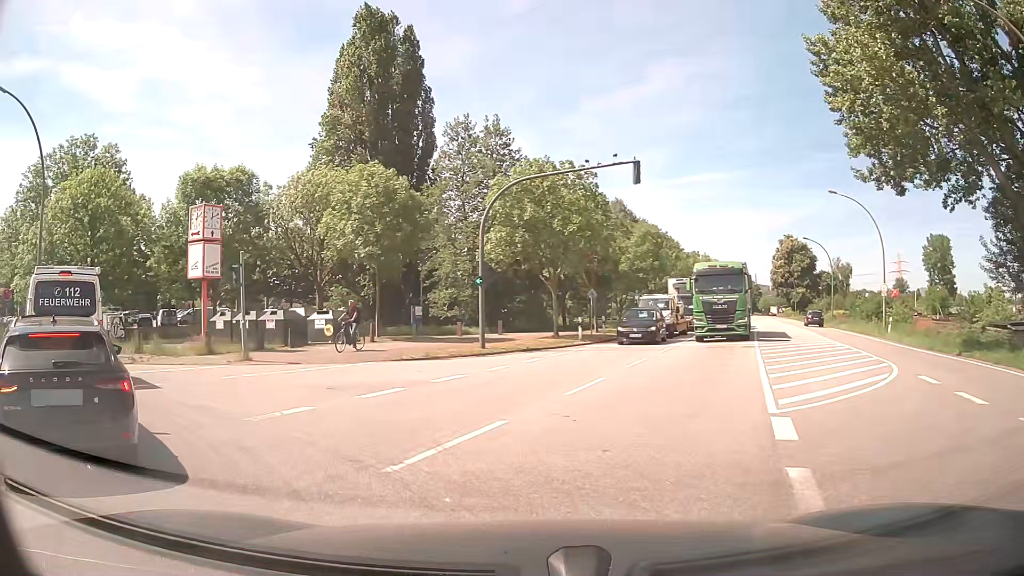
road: secondary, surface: asphalt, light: Day
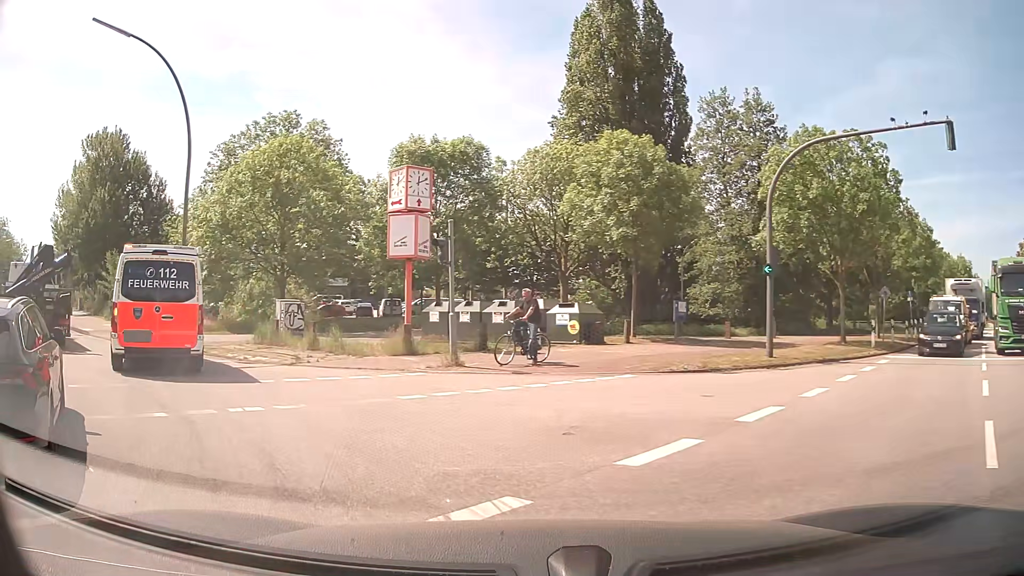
(-0.9, +5.6) m; -19°
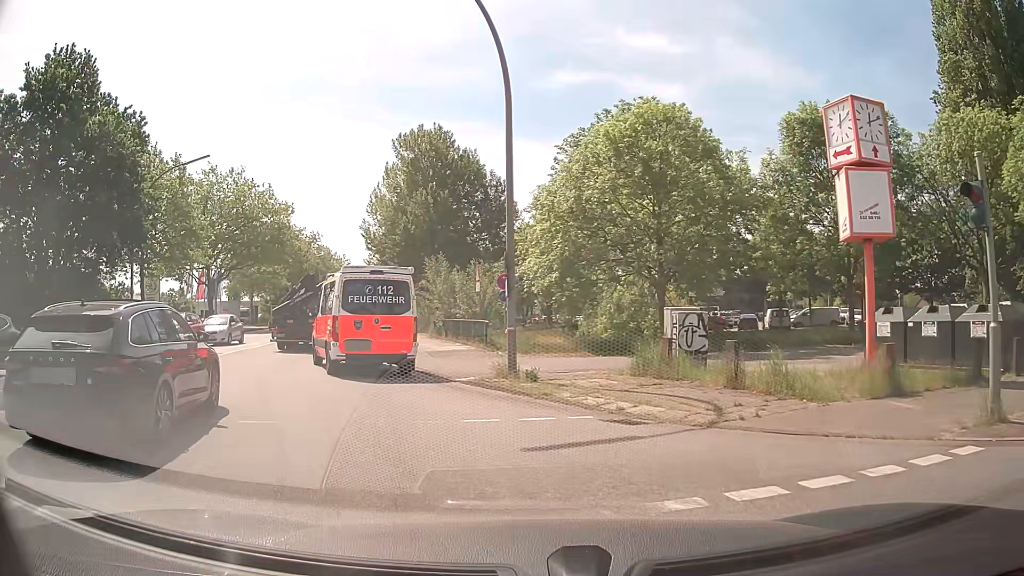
(-2.4, +7.2) m; -30°
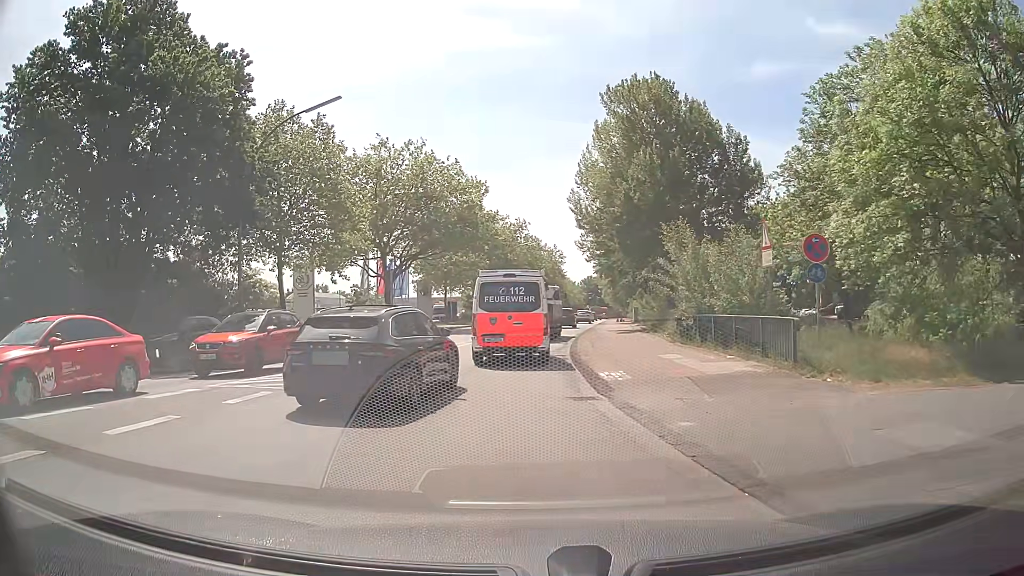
(-2.2, +10.9) m; -19°
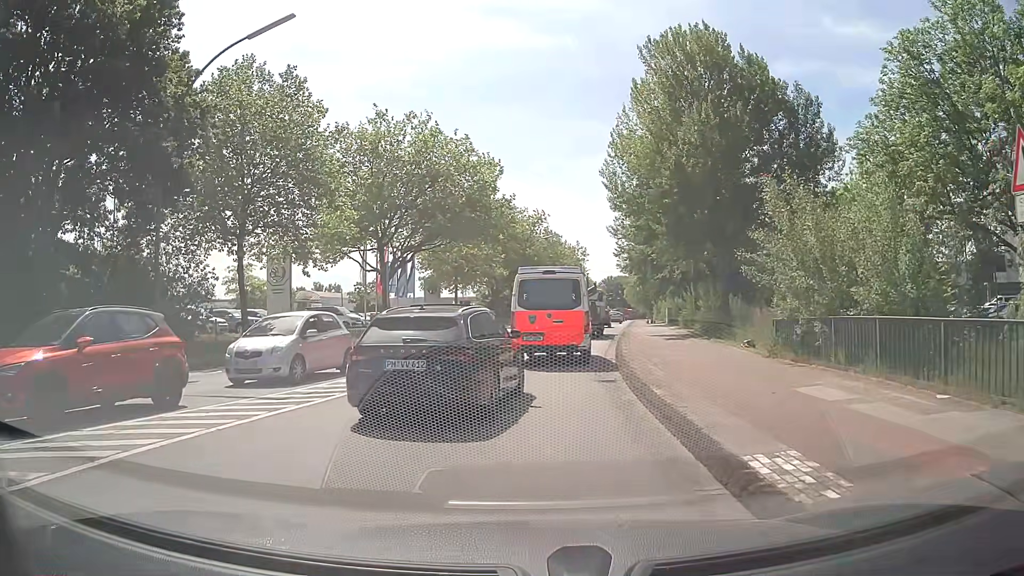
(-0.2, +8.1) m; -2°
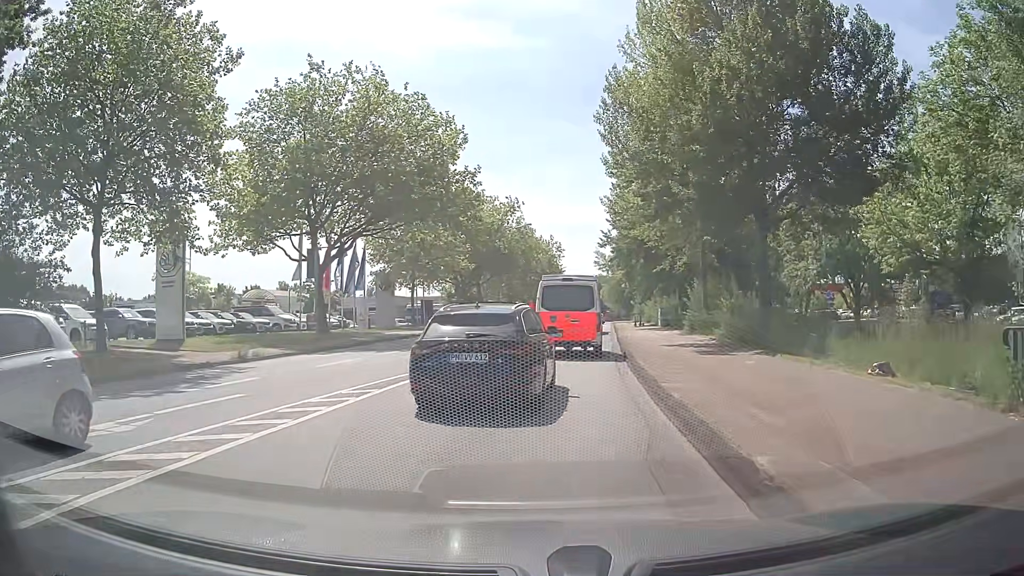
(+0.2, +9.7) m; +2°
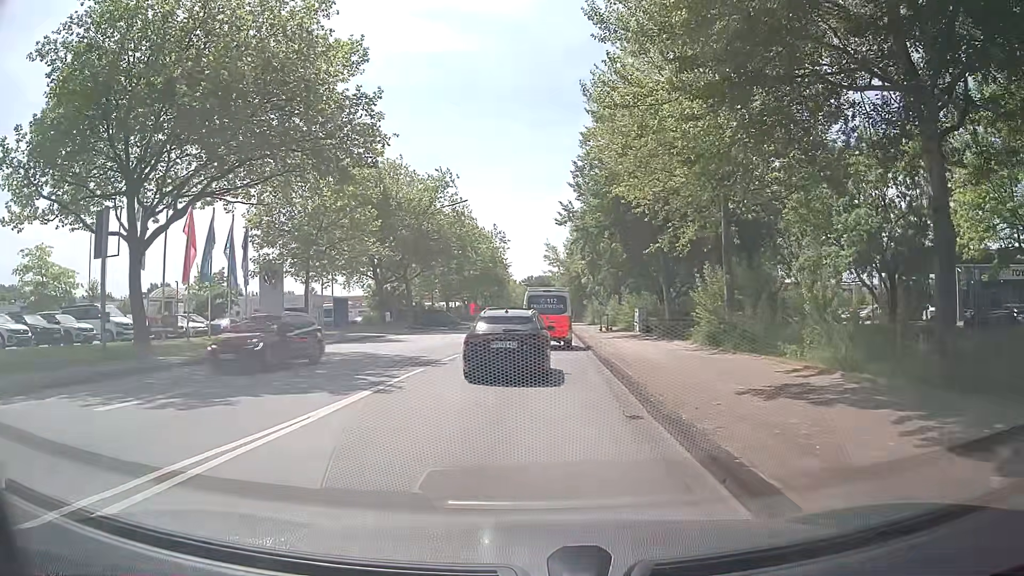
(+0.6, +14.7) m; +4°
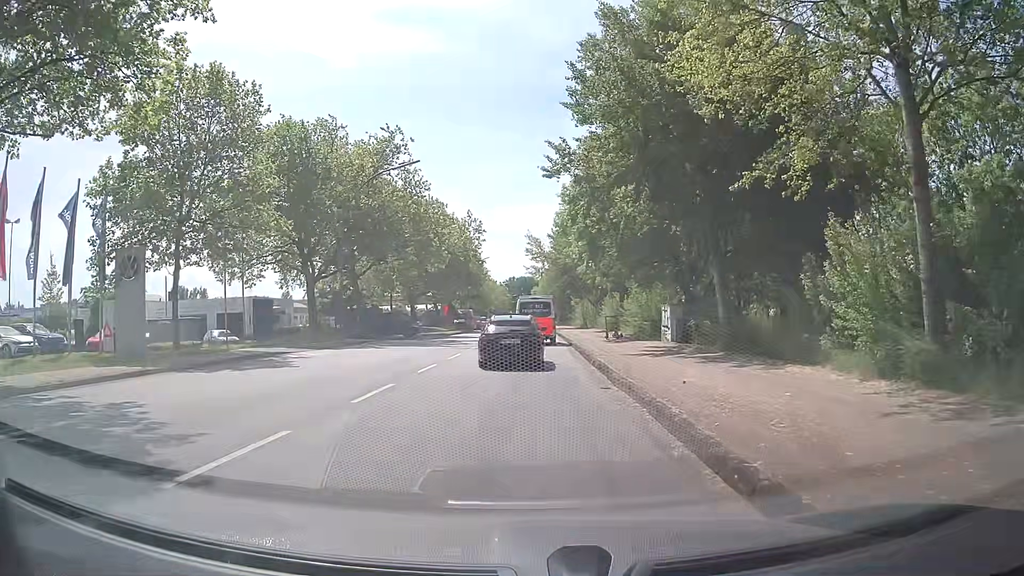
(+0.2, +14.7) m; +1°
(0, +10) (0, +20) (0, +30) (+1, +40) (+1, +50) (+1, +60) (+1, +70) (+1, +80) (+2, +90) (+2, +100) m
